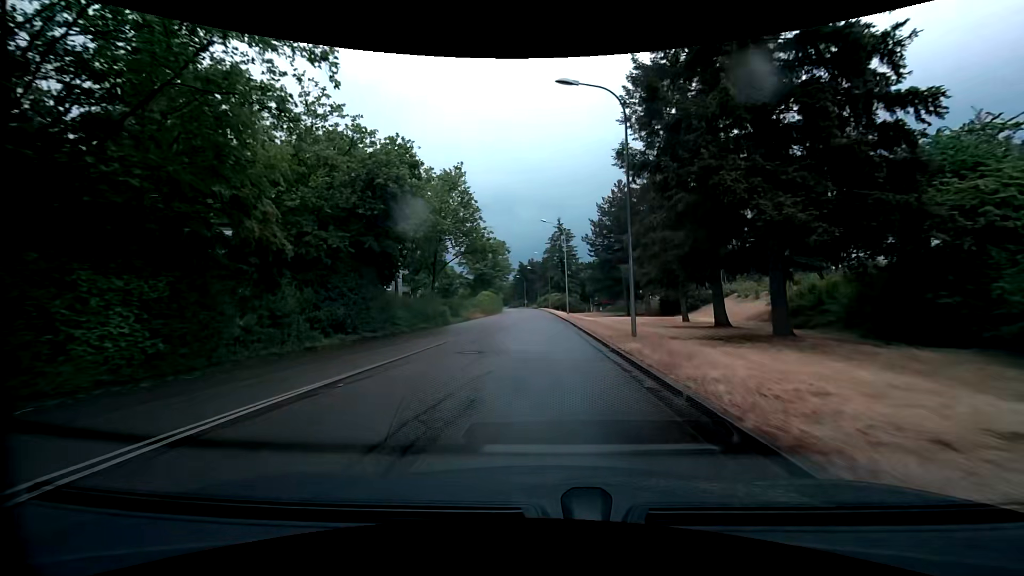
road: tertiary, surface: asphalt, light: Day
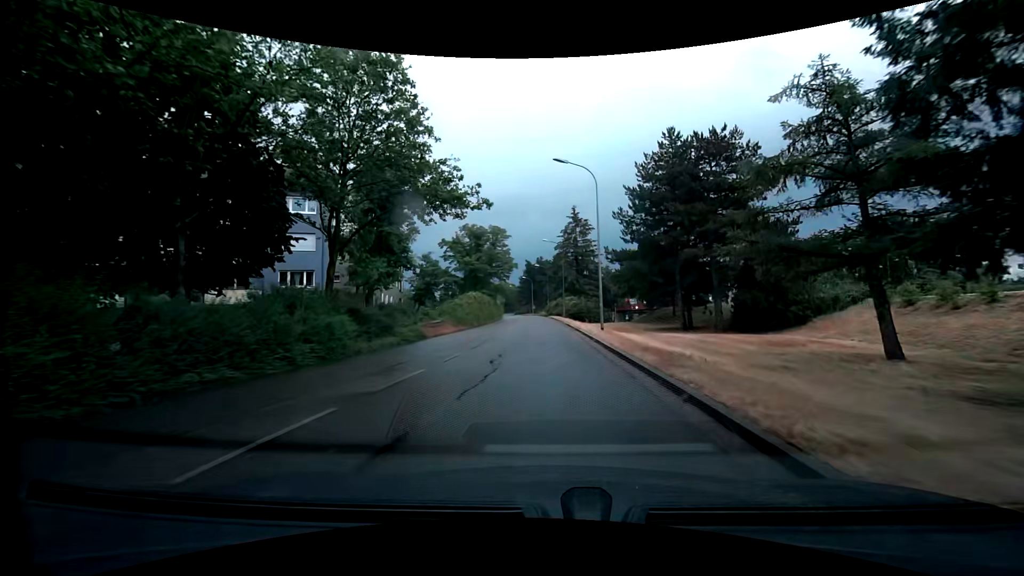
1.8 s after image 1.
(-1.0, +22.1) m; -4°
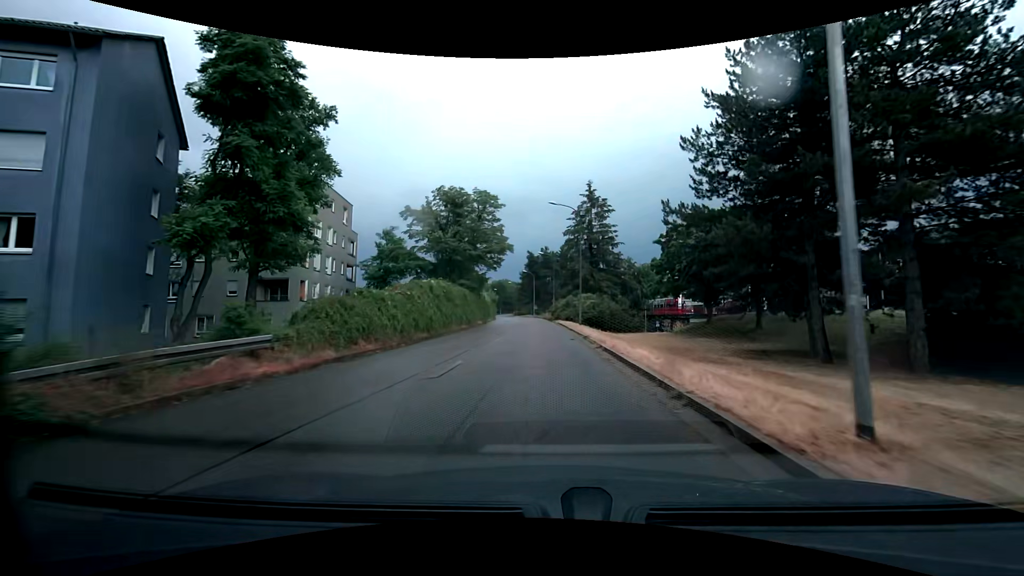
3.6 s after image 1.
(+0.2, +21.1) m; 0°
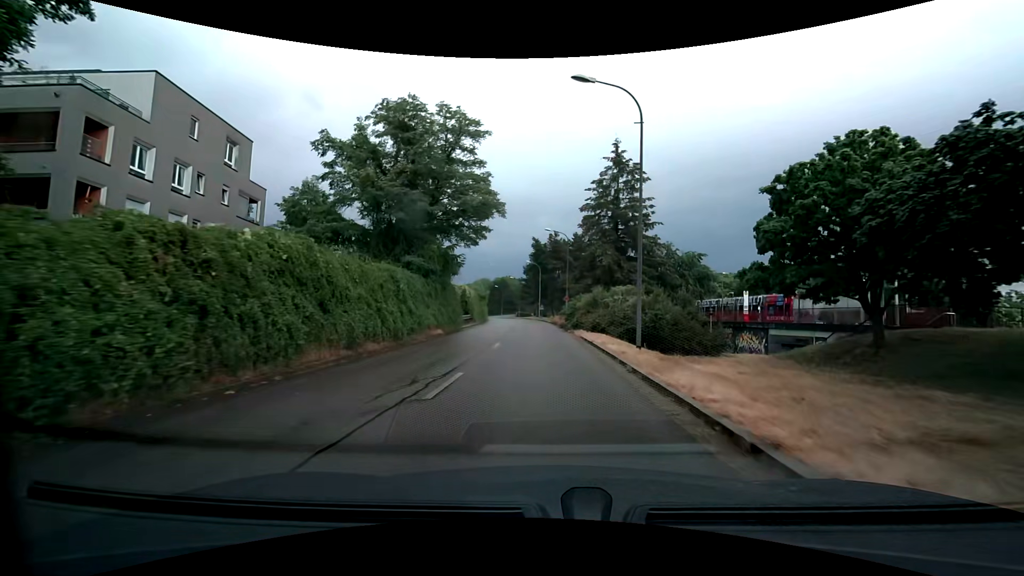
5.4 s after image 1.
(-0.1, +20.5) m; -1°
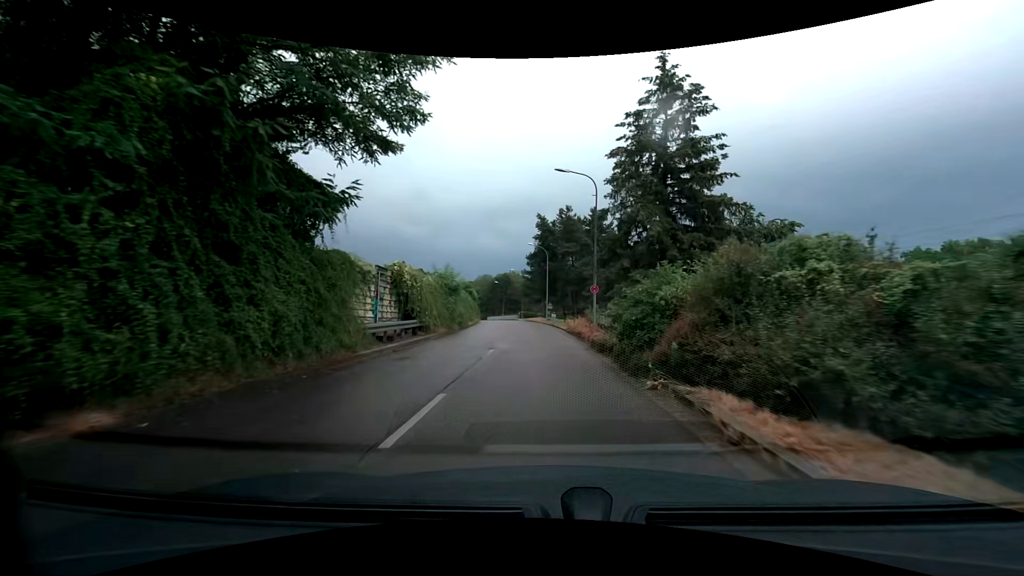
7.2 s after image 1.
(0.0, +20.6) m; -1°
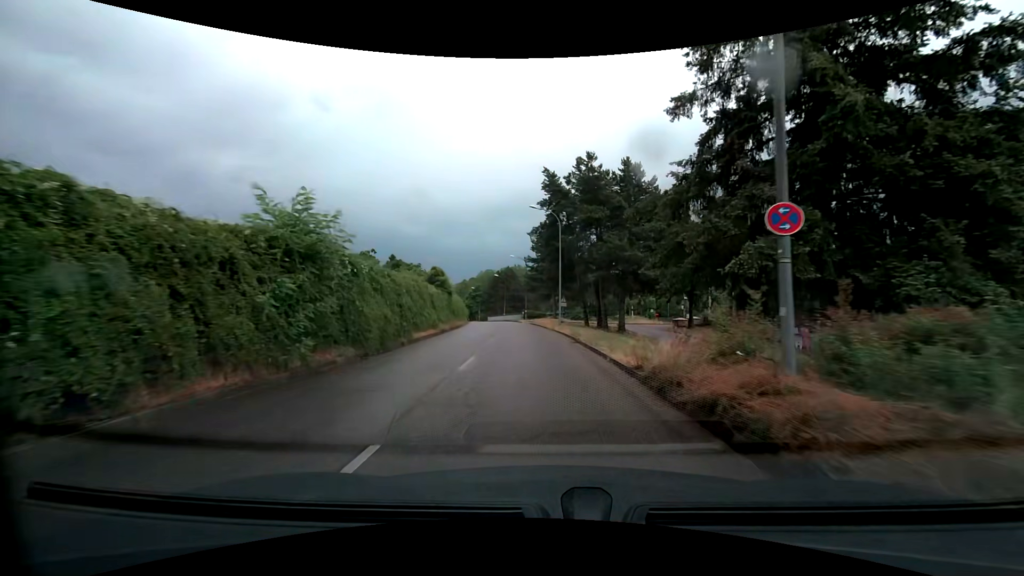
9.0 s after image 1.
(0.0, +20.9) m; 0°
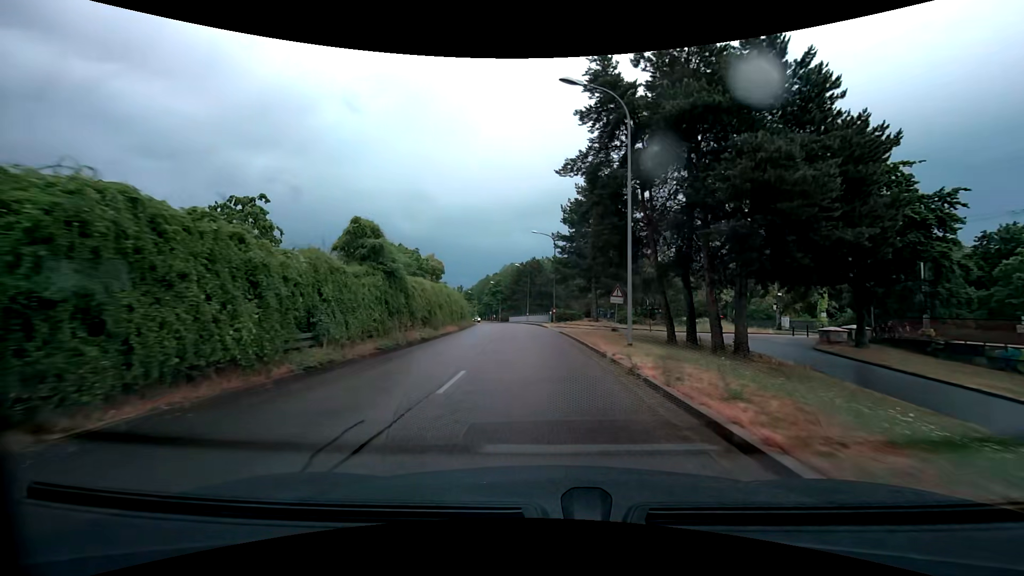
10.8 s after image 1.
(-0.7, +21.1) m; -5°
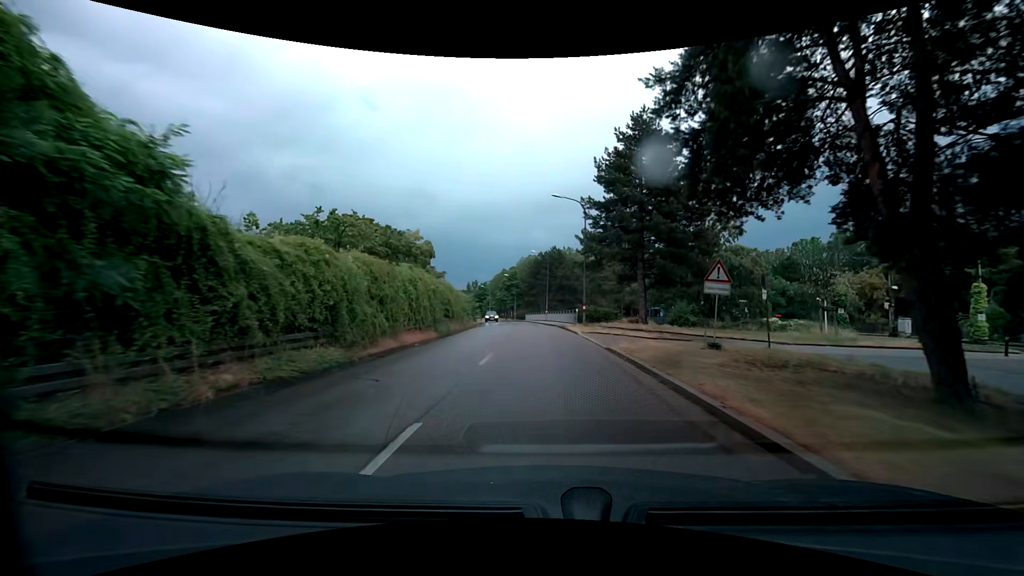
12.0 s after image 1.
(-0.2, +14.3) m; -2°
(0, +10) (0, +20) (-1, +30) (-1, +40) (-2, +50) (-2, +60) (-3, +70) (-5, +80) (-7, +90) (-9, +99) m
